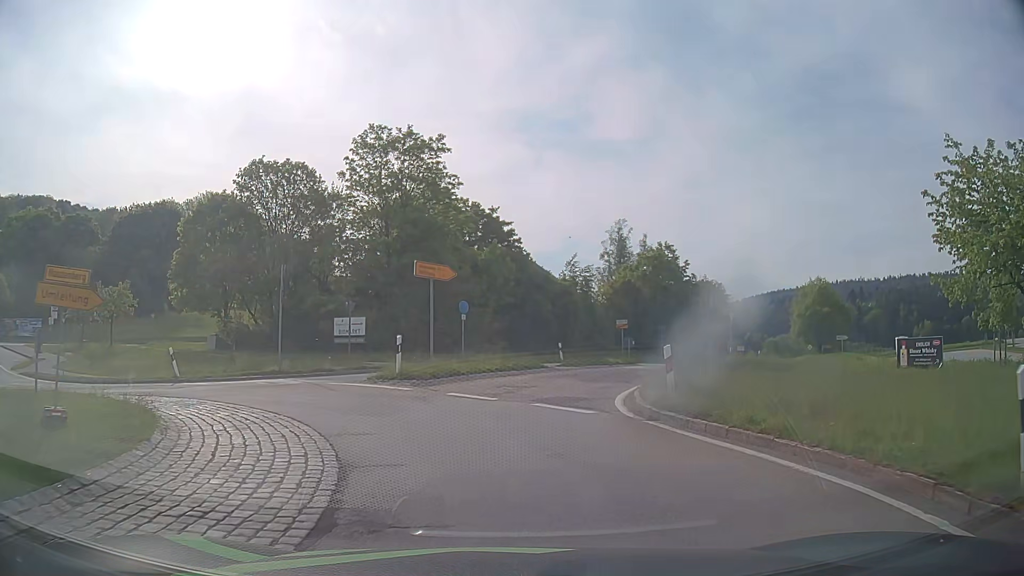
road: secondary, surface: asphalt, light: Day
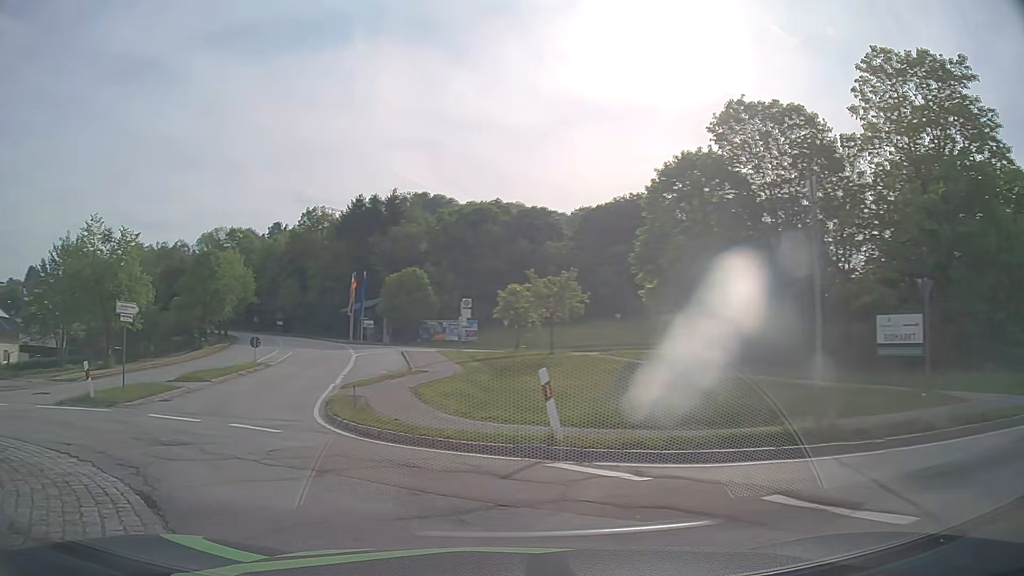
(-3.8, +13.9) m; -42°
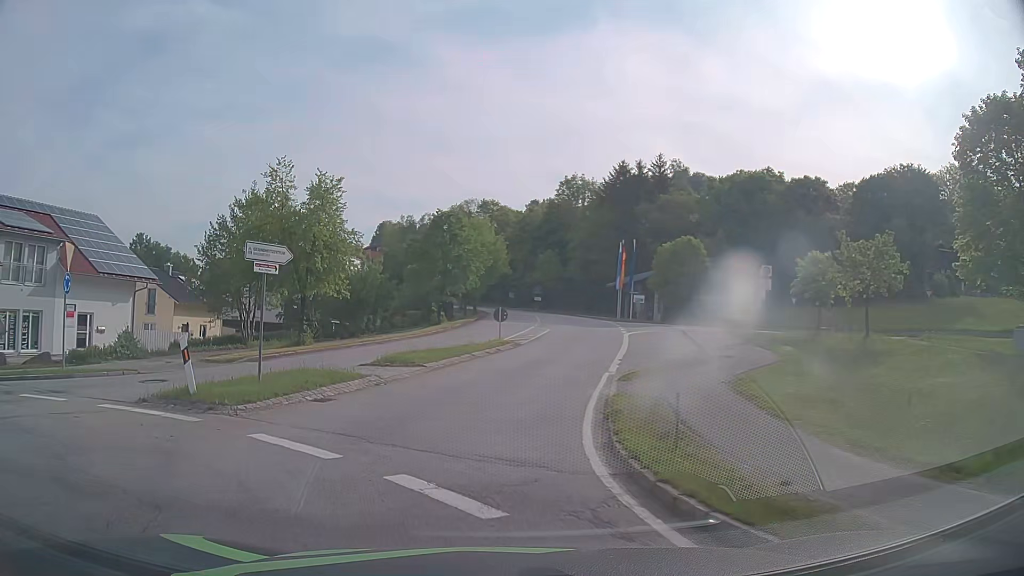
(-1.7, +7.9) m; -22°
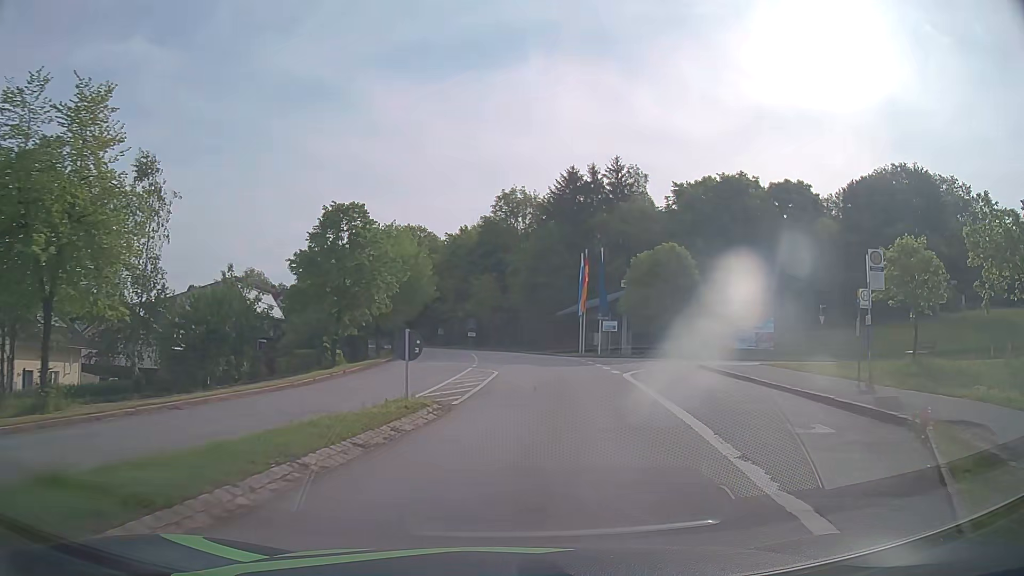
(-0.2, +15.1) m; +5°
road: tertiary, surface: paved
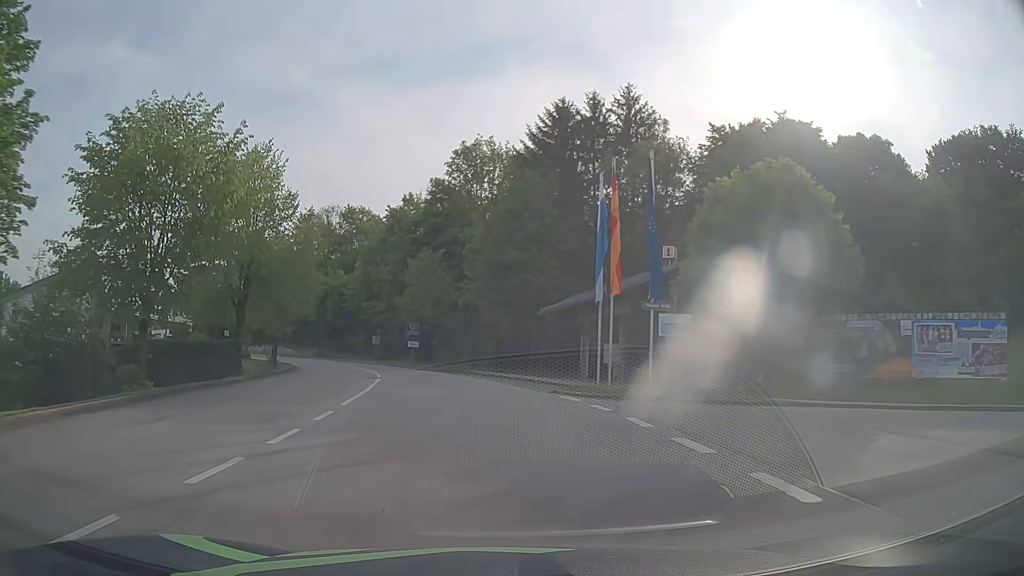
(+1.3, +25.6) m; +2°
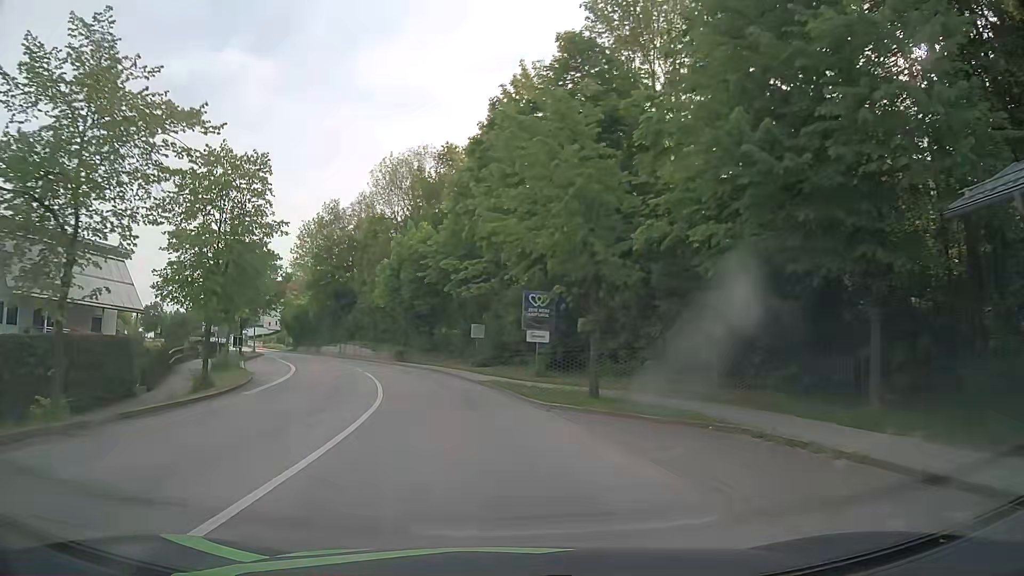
(-2.7, +28.9) m; -12°
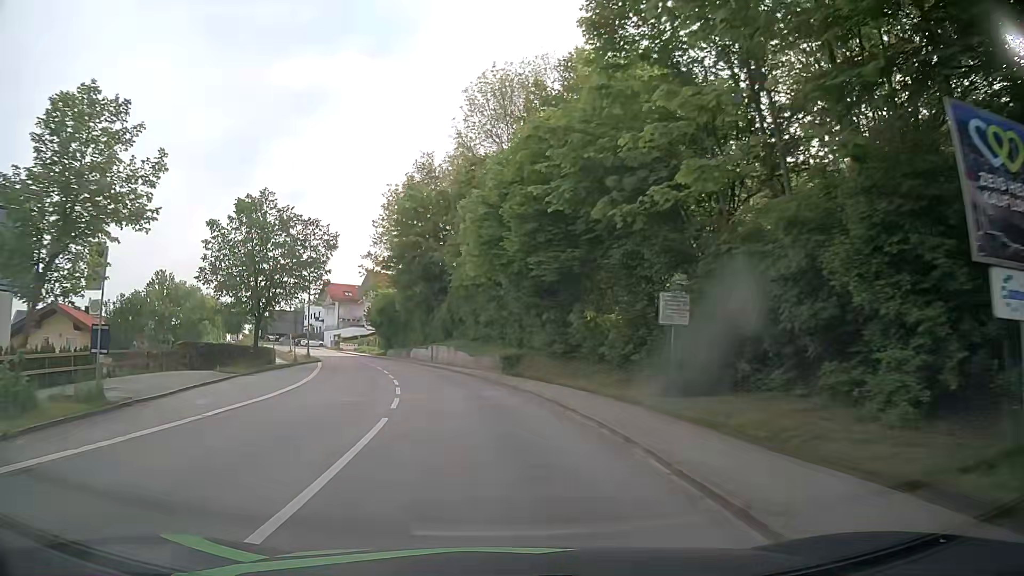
(-2.2, +21.9) m; -11°
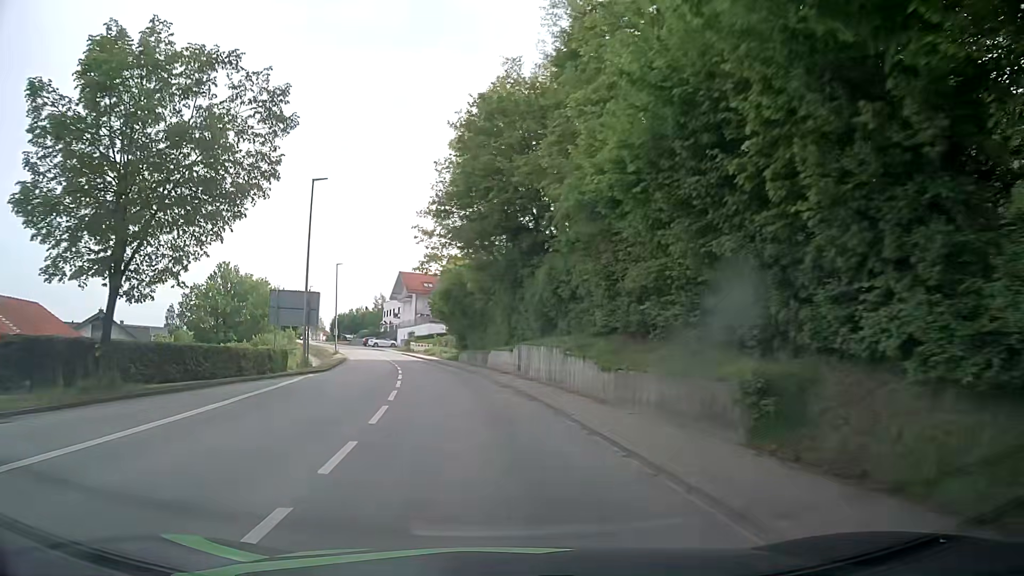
(-1.9, +21.8) m; -9°
(0, +10) (-1, +20) (-3, +30) (-4, +40) (-6, +49) (-9, +59) (-11, +69) (-15, +78) (-18, +88) (-22, +97) m
